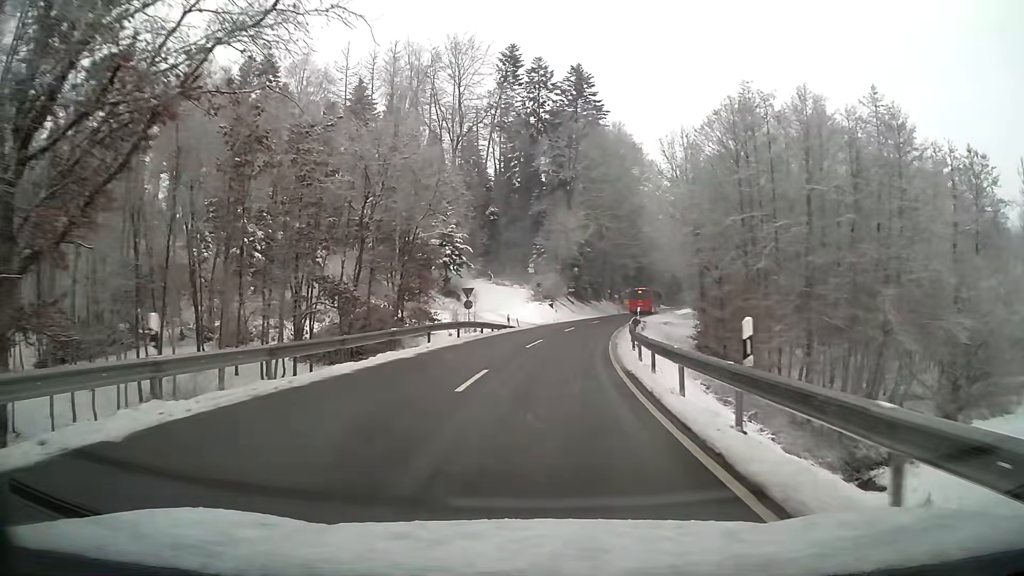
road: tertiary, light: Day
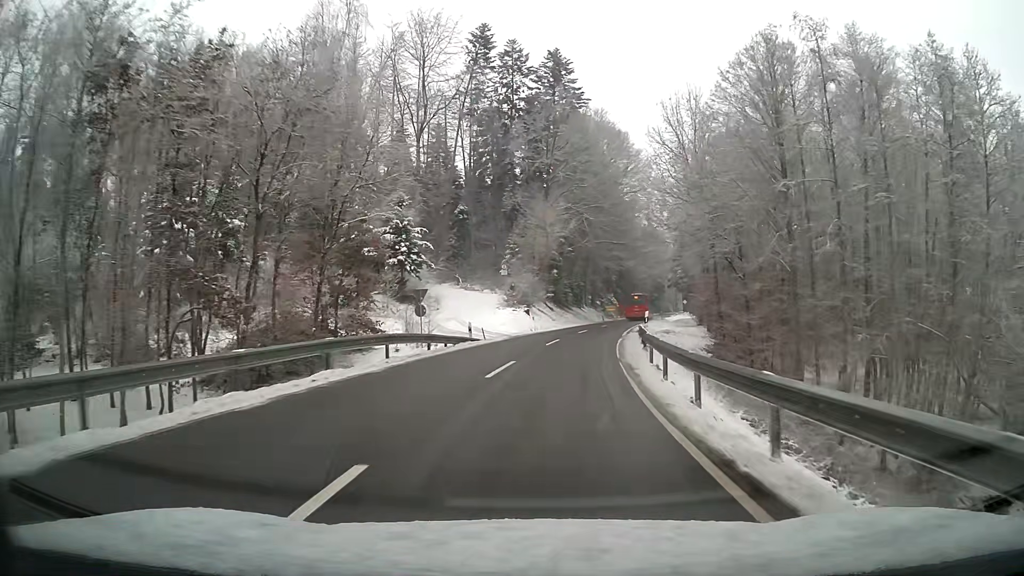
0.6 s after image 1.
(+0.2, +9.8) m; +2°
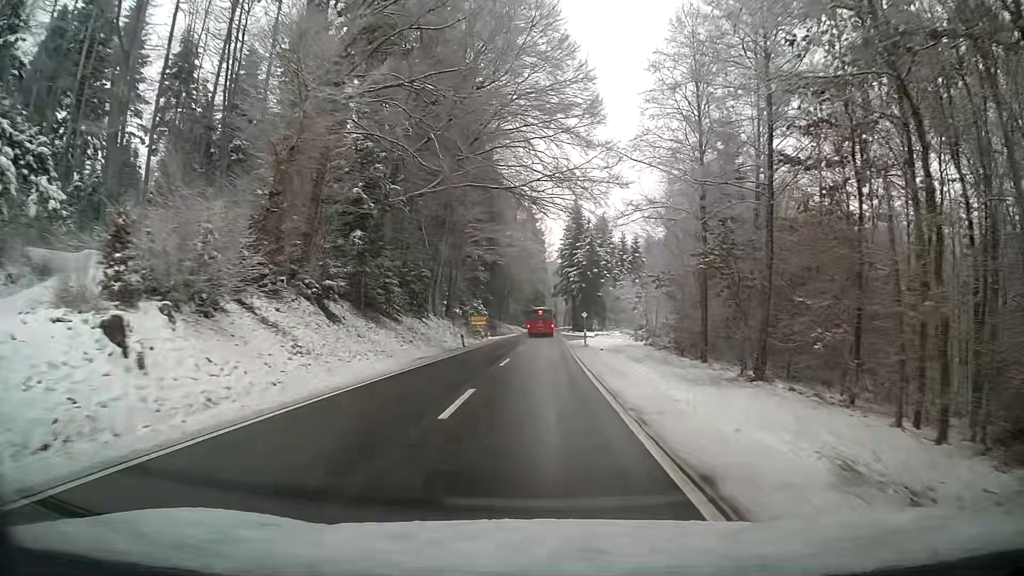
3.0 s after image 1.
(+4.0, +40.0) m; +10°
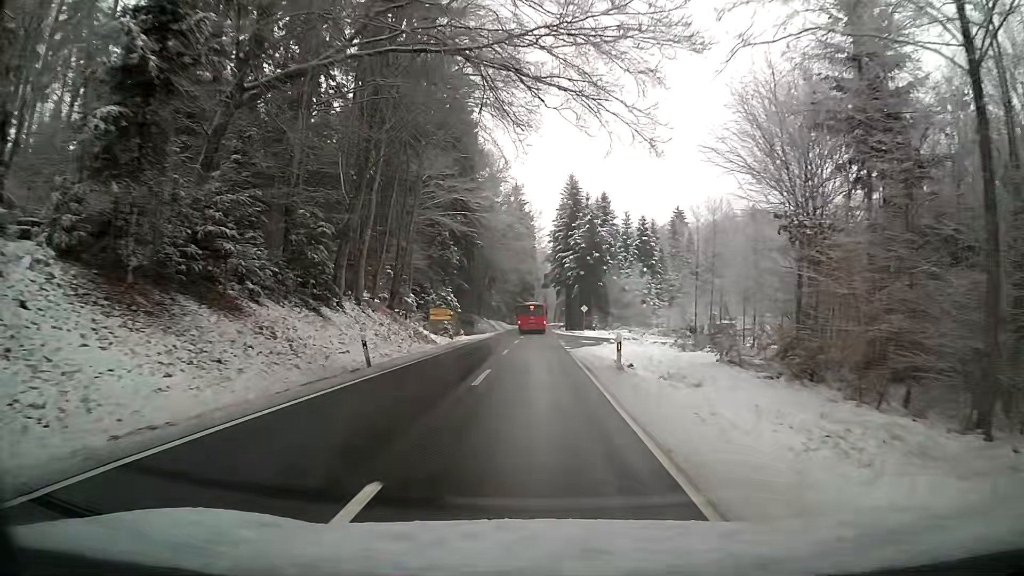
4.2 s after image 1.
(+0.2, +19.6) m; +1°
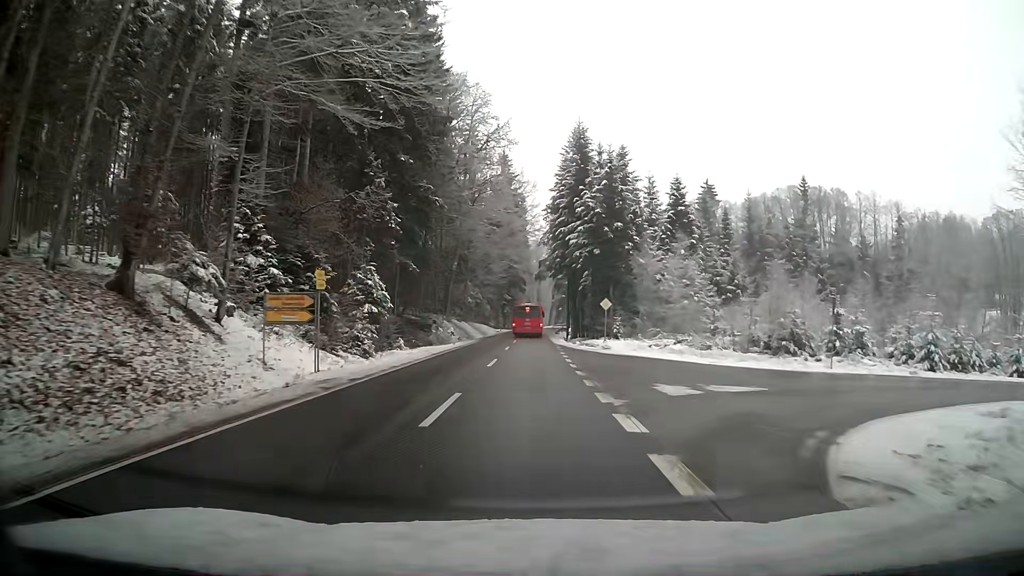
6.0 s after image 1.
(+0.3, +28.6) m; +1°
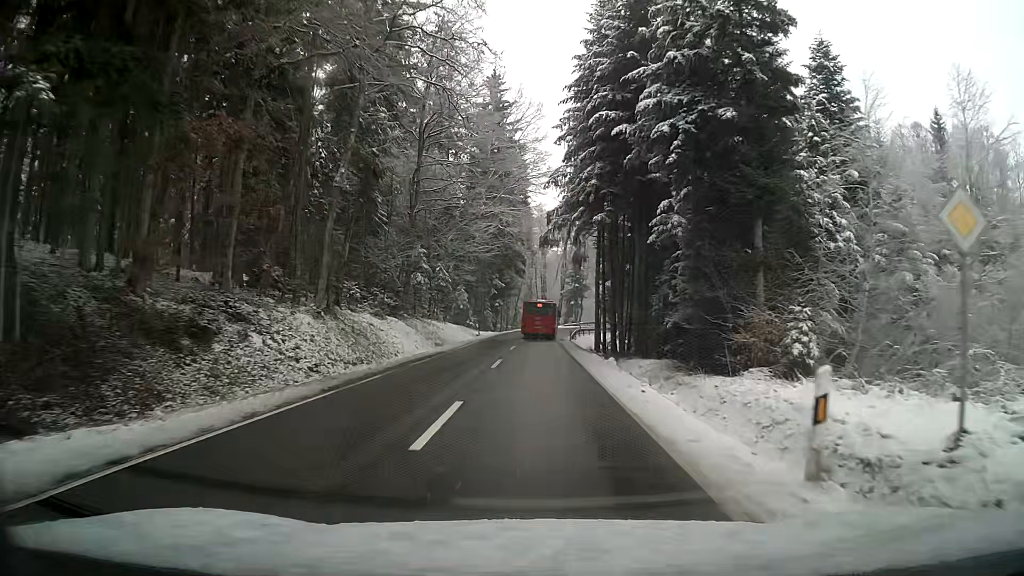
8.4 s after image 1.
(+0.1, +37.7) m; 0°
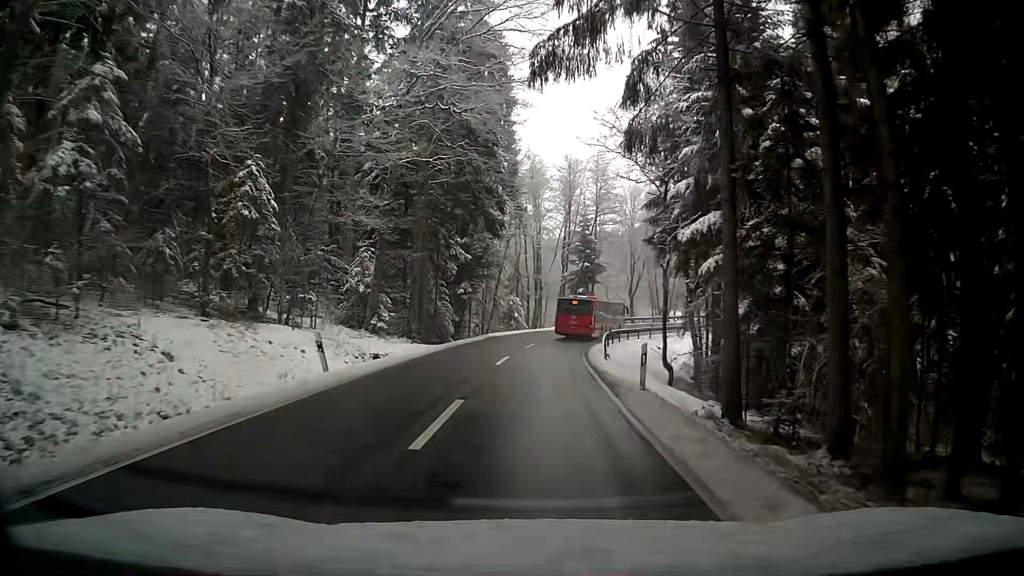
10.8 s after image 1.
(-0.3, +35.4) m; +1°
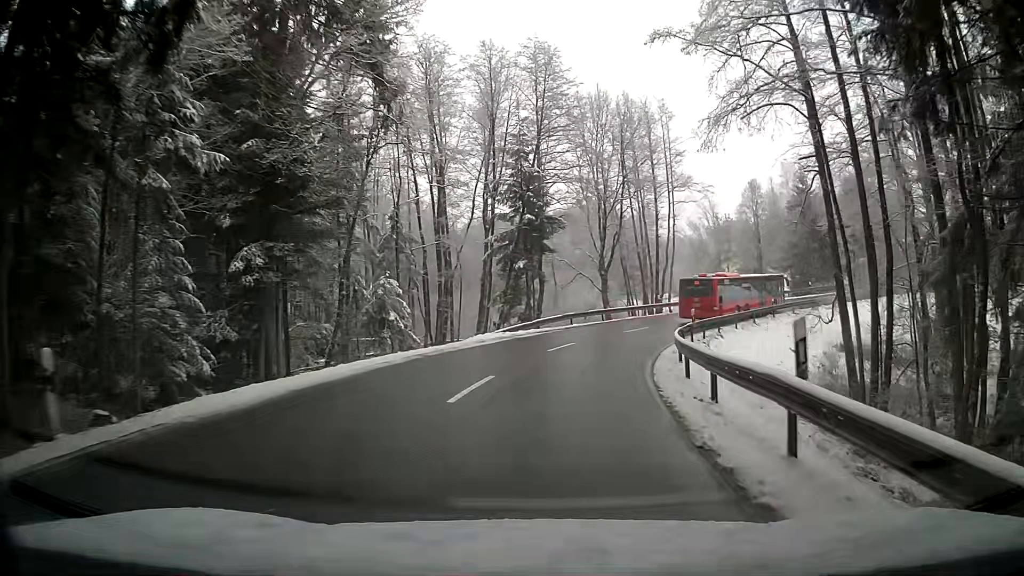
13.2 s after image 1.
(+1.6, +33.0) m; +7°
